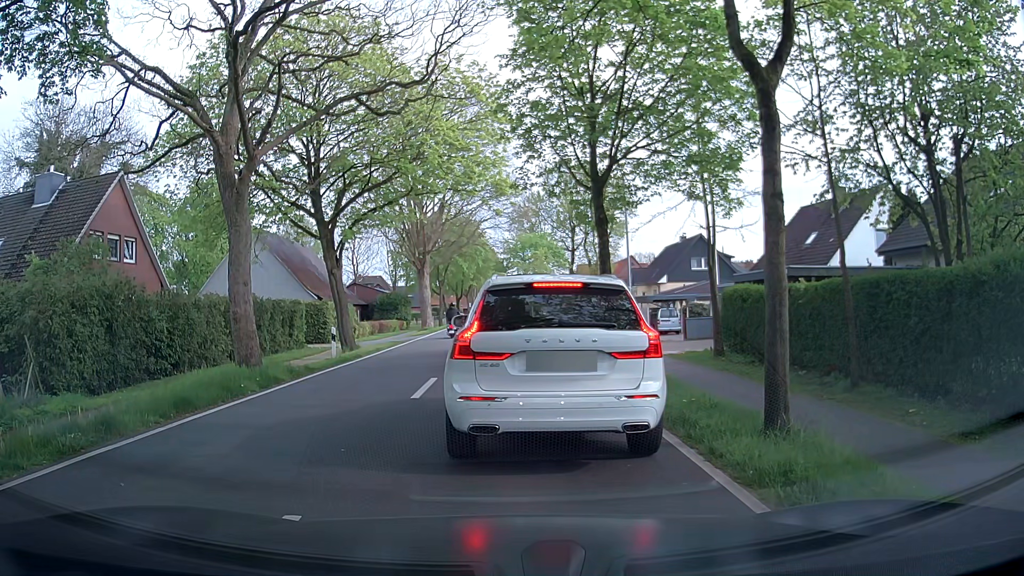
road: tertiary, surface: asphalt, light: Day
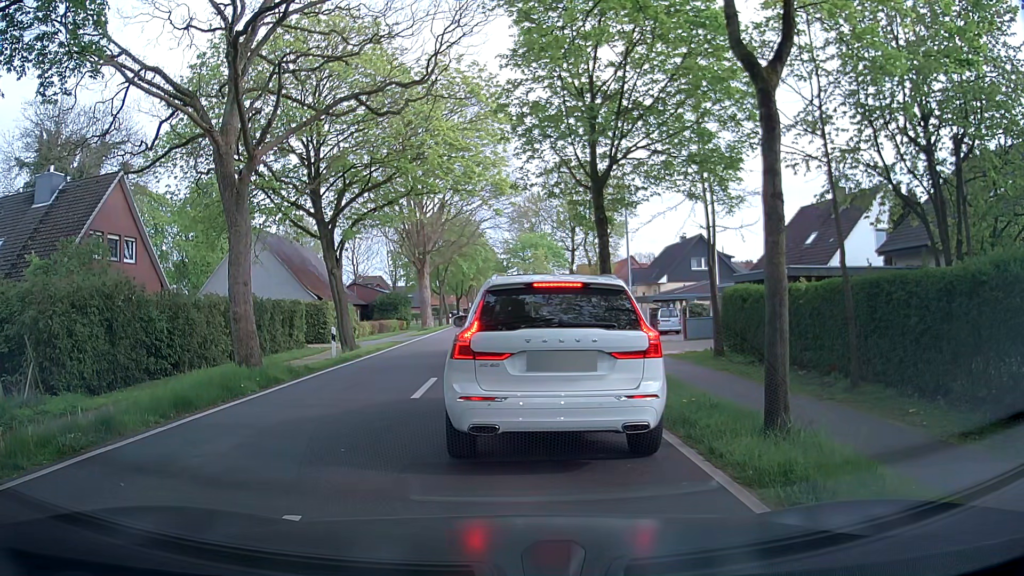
(0.0, 0.0) m; 0°
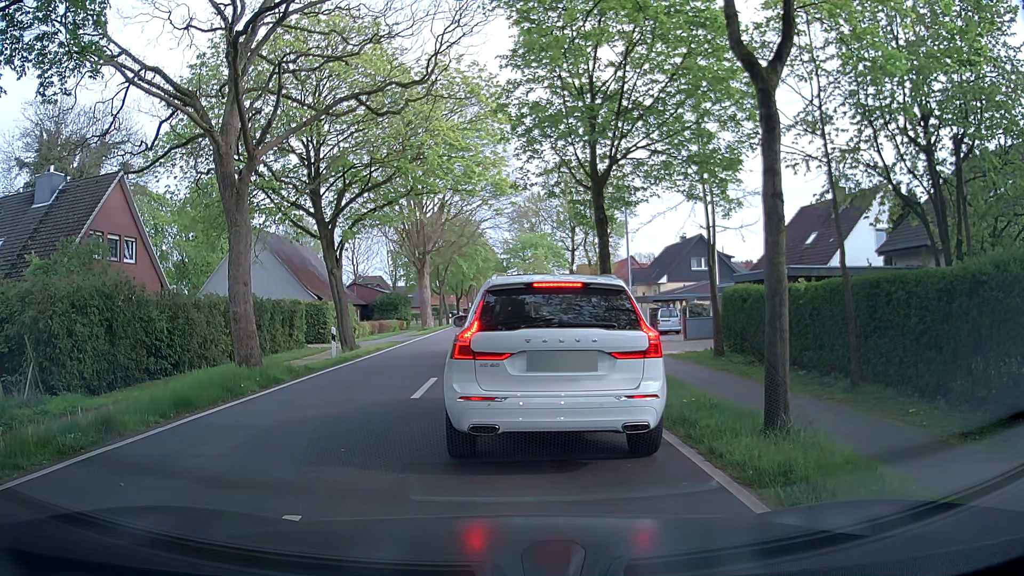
(0.0, 0.0) m; 0°
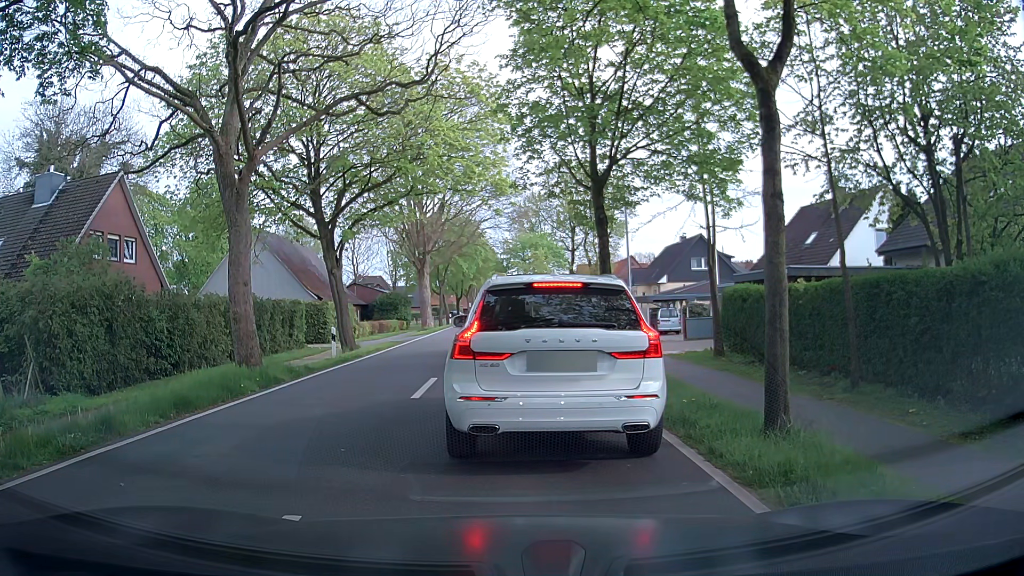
(0.0, 0.0) m; 0°
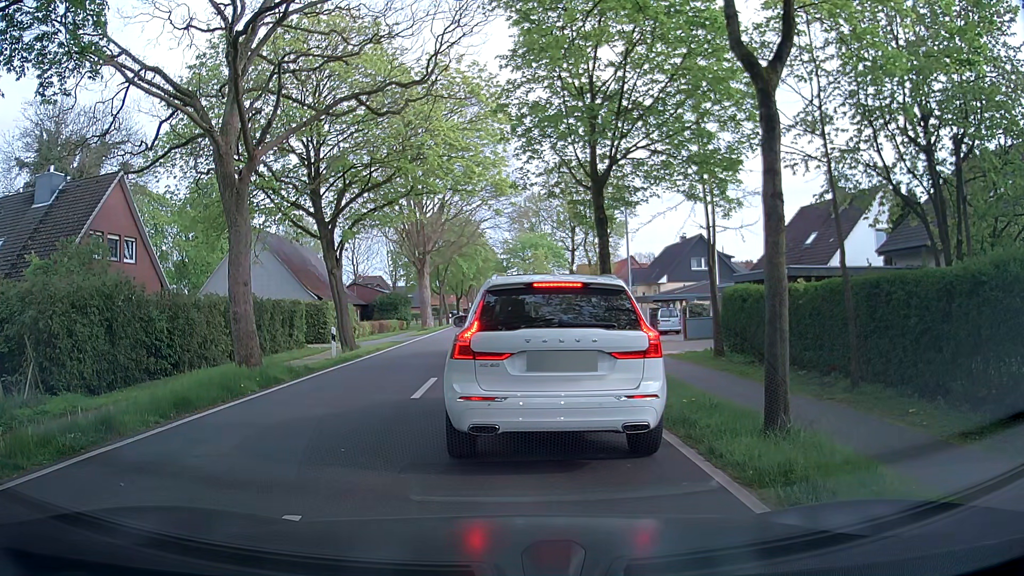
(0.0, 0.0) m; 0°
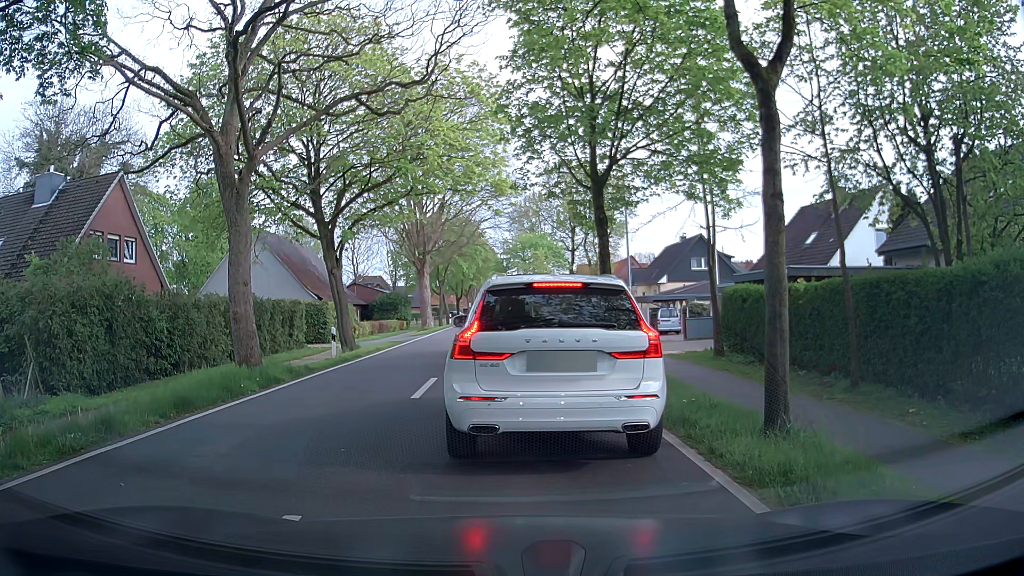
(0.0, 0.0) m; 0°
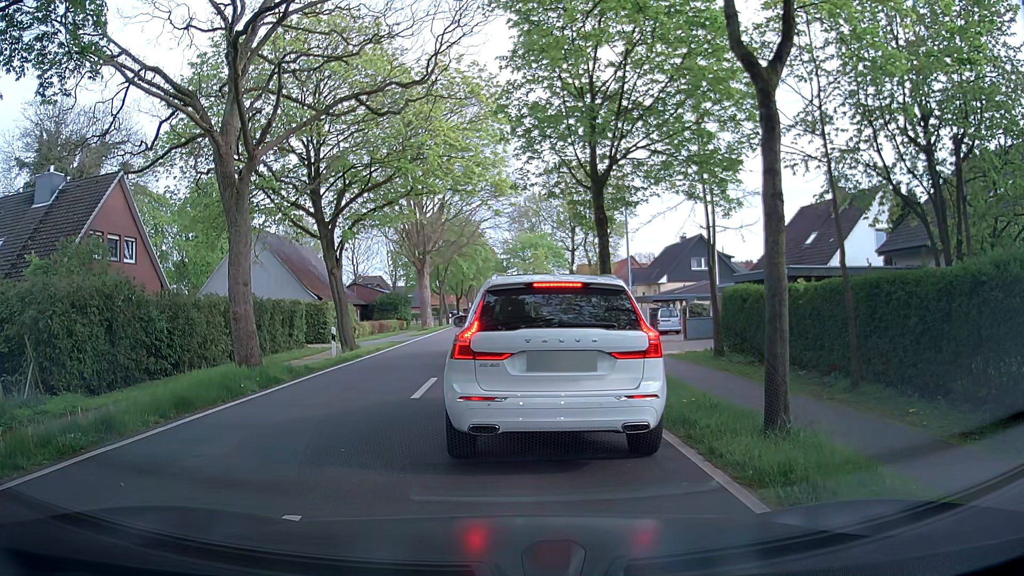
(0.0, 0.0) m; 0°
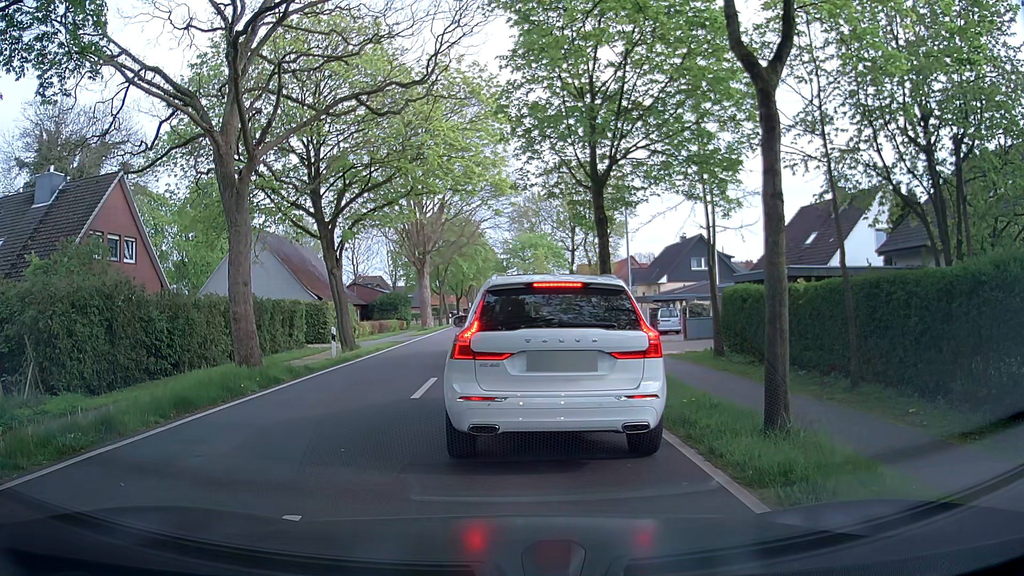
(0.0, 0.0) m; 0°
